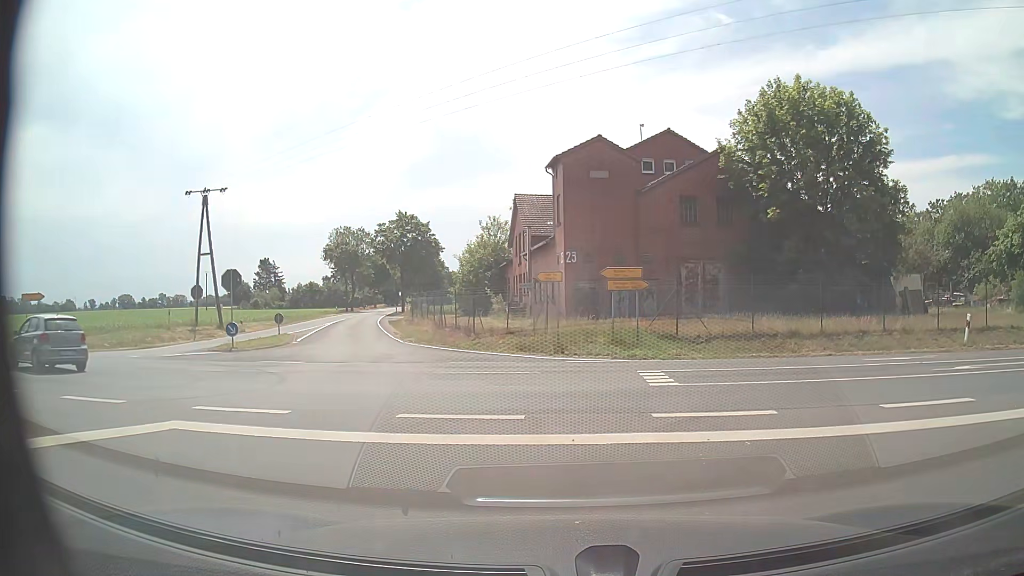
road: tertiary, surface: asphalt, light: Day
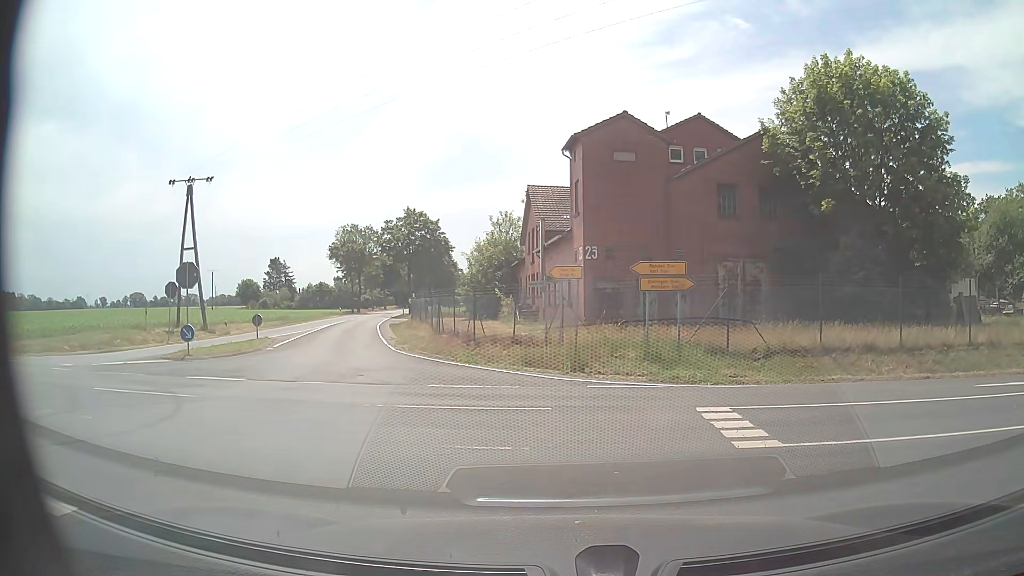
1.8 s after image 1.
(0.0, +4.3) m; 0°
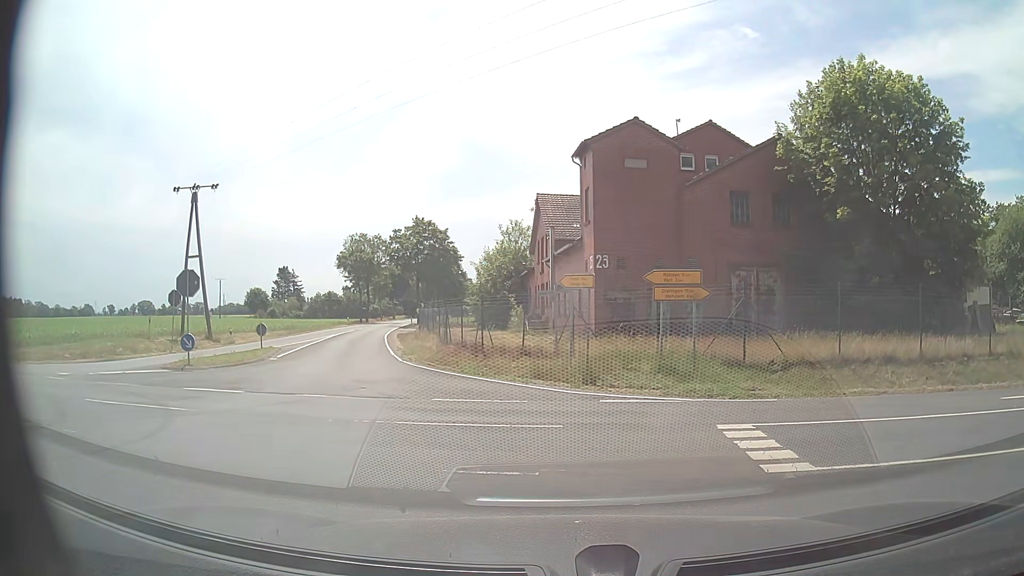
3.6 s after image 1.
(0.0, +0.8) m; 0°
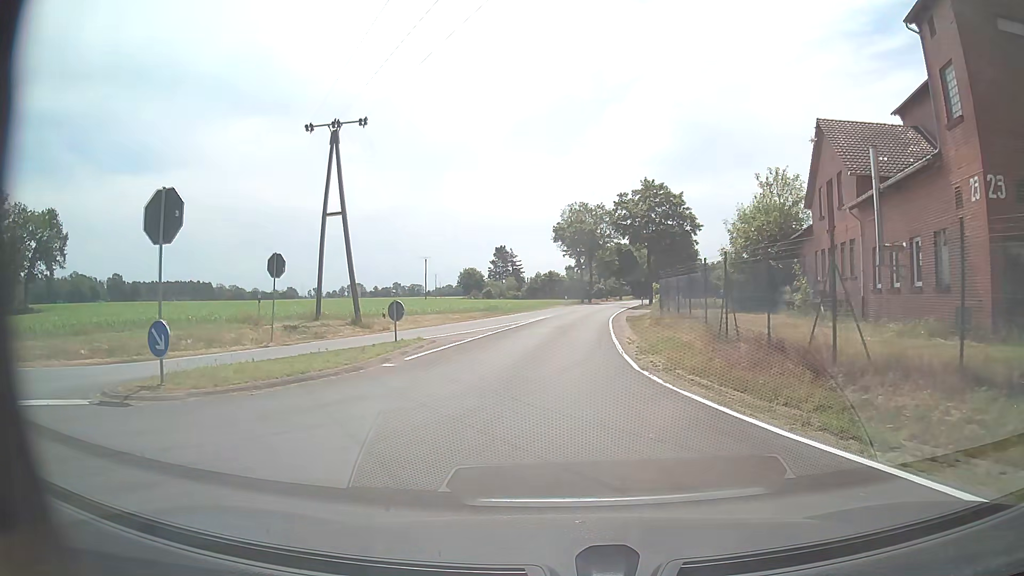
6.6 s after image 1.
(-3.2, +13.9) m; -21°
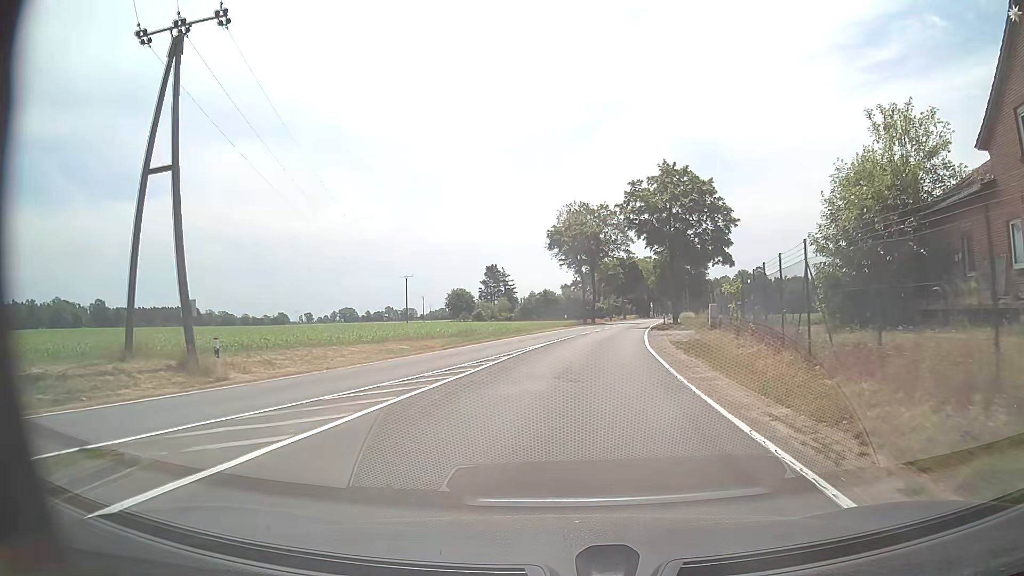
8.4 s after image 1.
(-0.1, +17.2) m; +1°
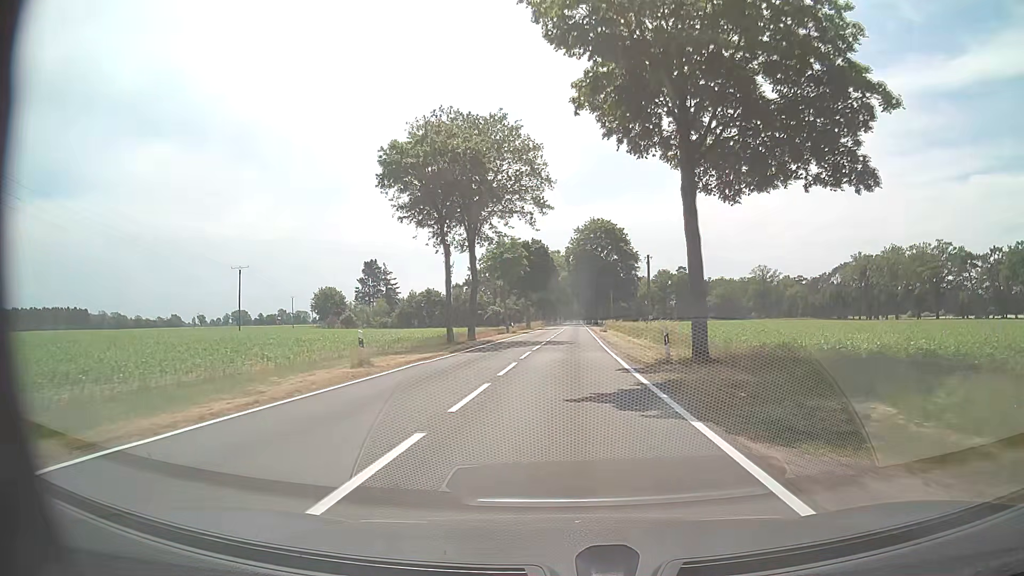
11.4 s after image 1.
(+3.1, +39.6) m; +8°
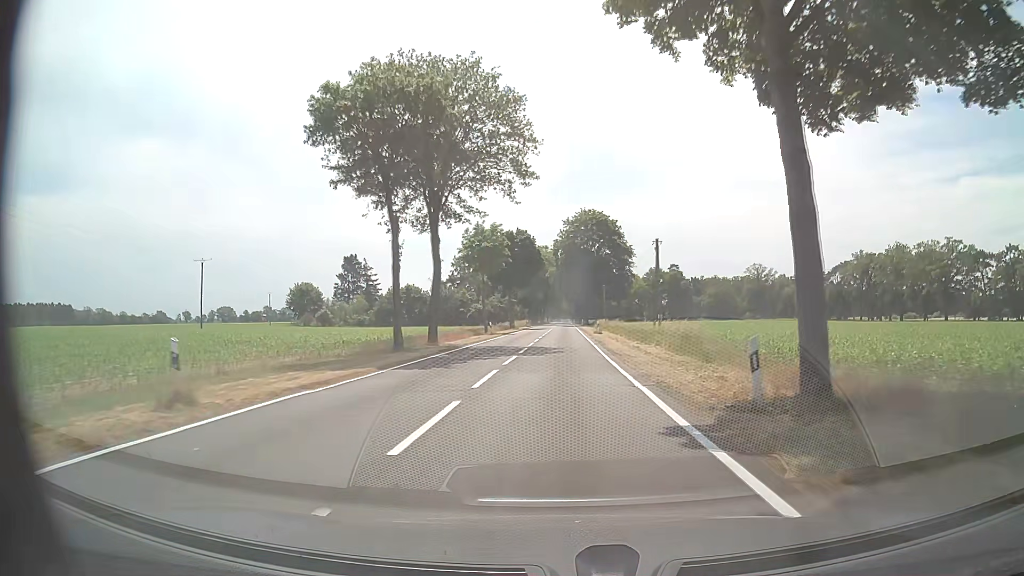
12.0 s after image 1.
(+0.1, +9.3) m; +1°
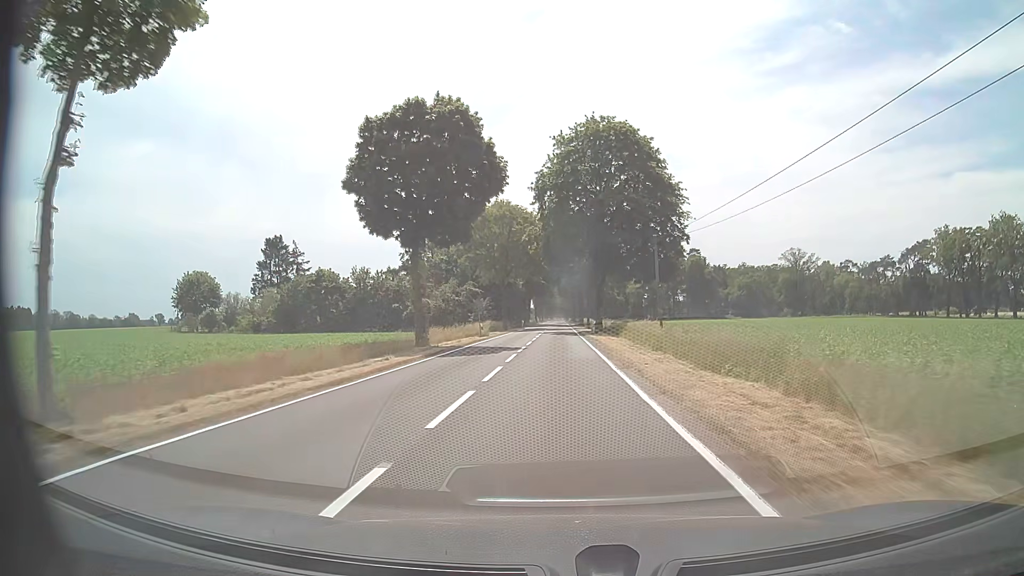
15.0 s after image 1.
(+0.5, +52.9) m; +1°
(0, +10) (0, +20) (0, +30) (0, +40) (0, +50) (0, +60) (0, +70) (0, +80) (0, +90) (0, +100) m
